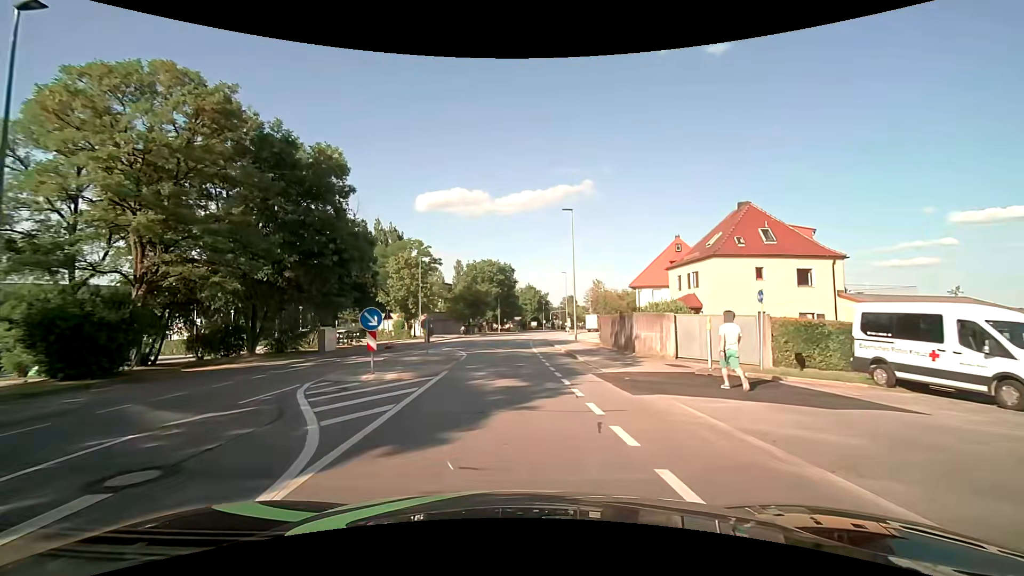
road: tertiary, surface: asphalt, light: Day
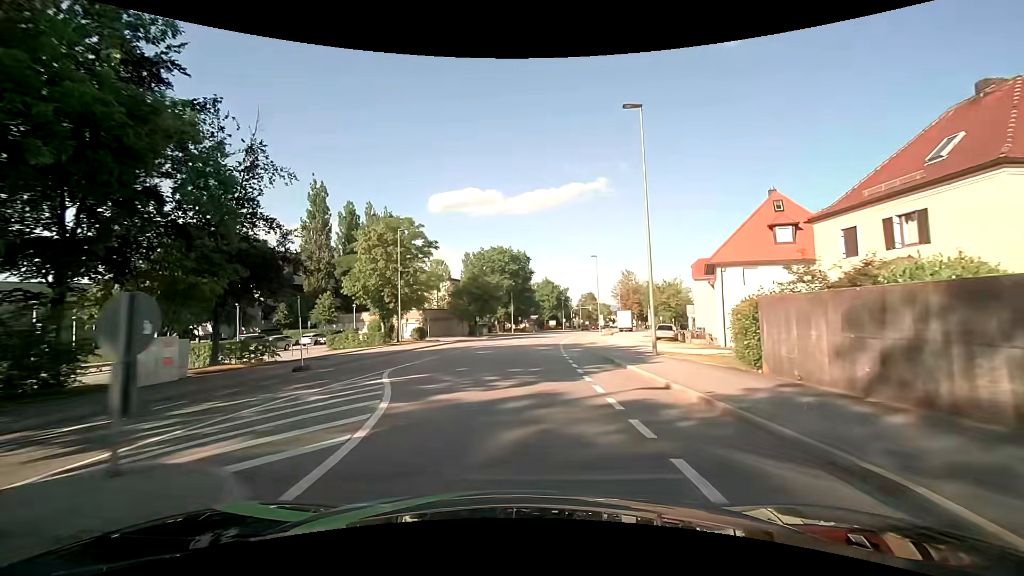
(-0.3, +17.9) m; -1°
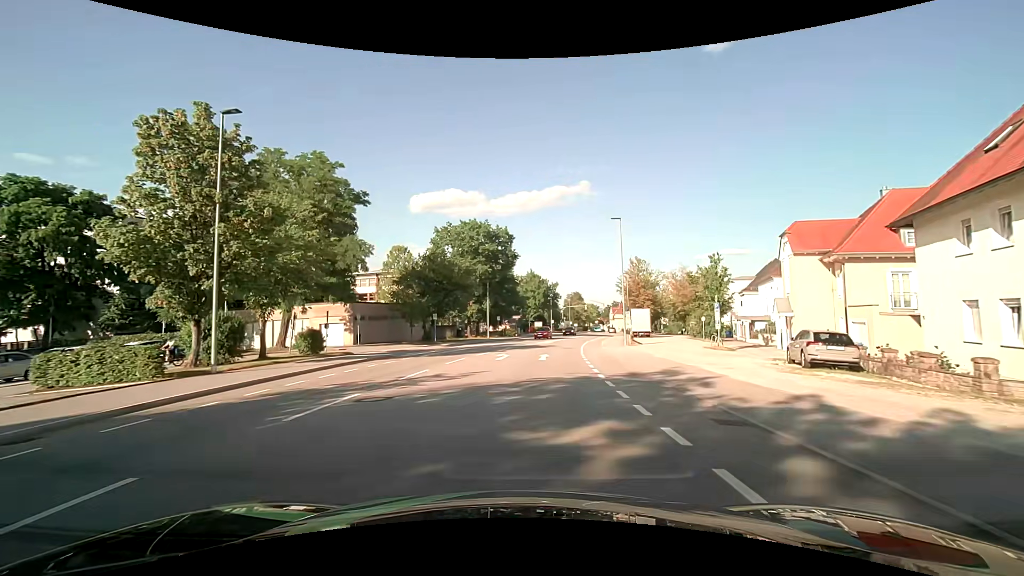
(+0.2, +24.3) m; +2°
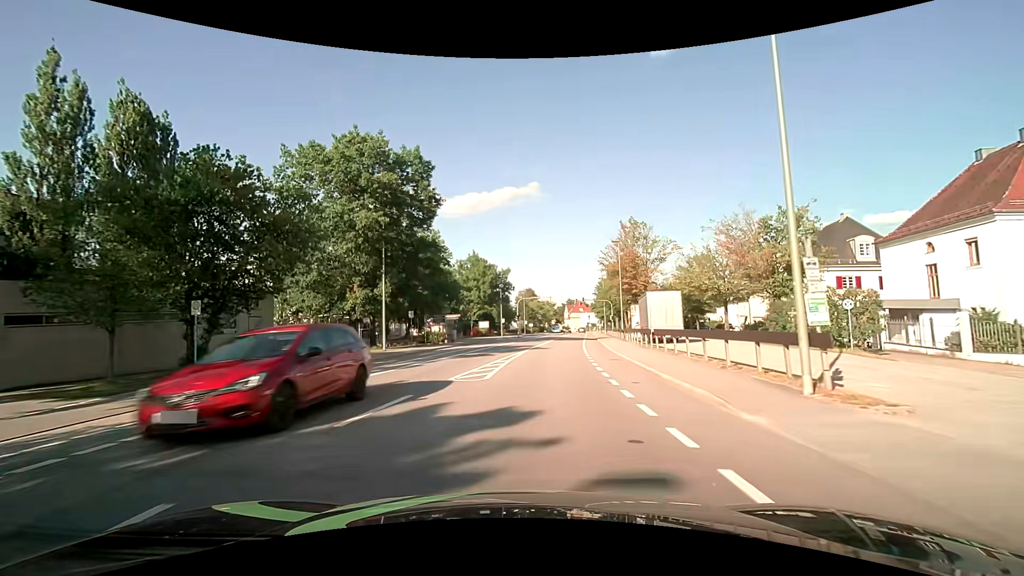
(+2.1, +30.6) m; +6°
(0, +10) (+1, +20) (+2, +30) (+3, +40) (+4, +50) (+6, +60) (+7, +70) (+9, +79) (+10, +89) (+11, +99) m
